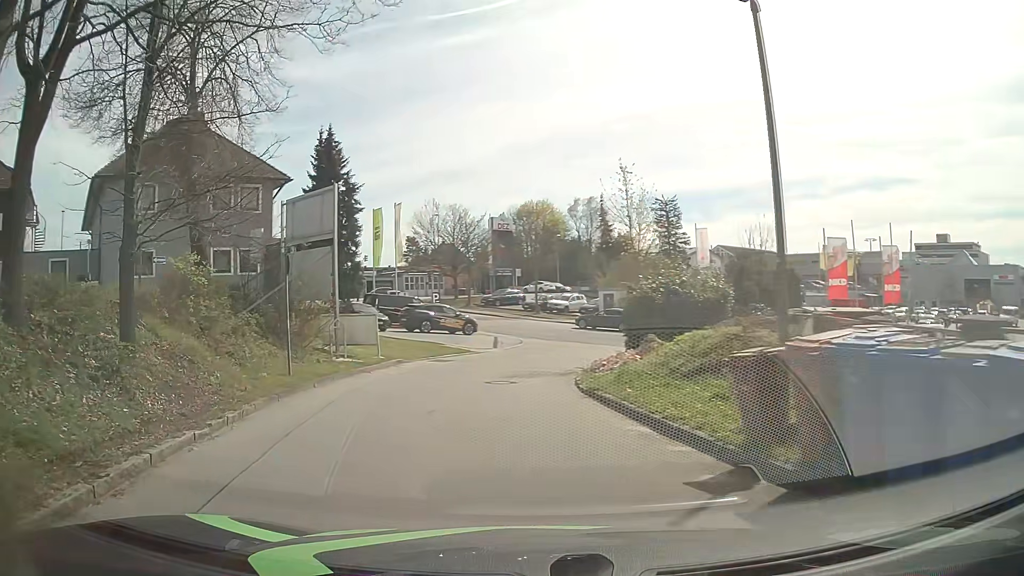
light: Day
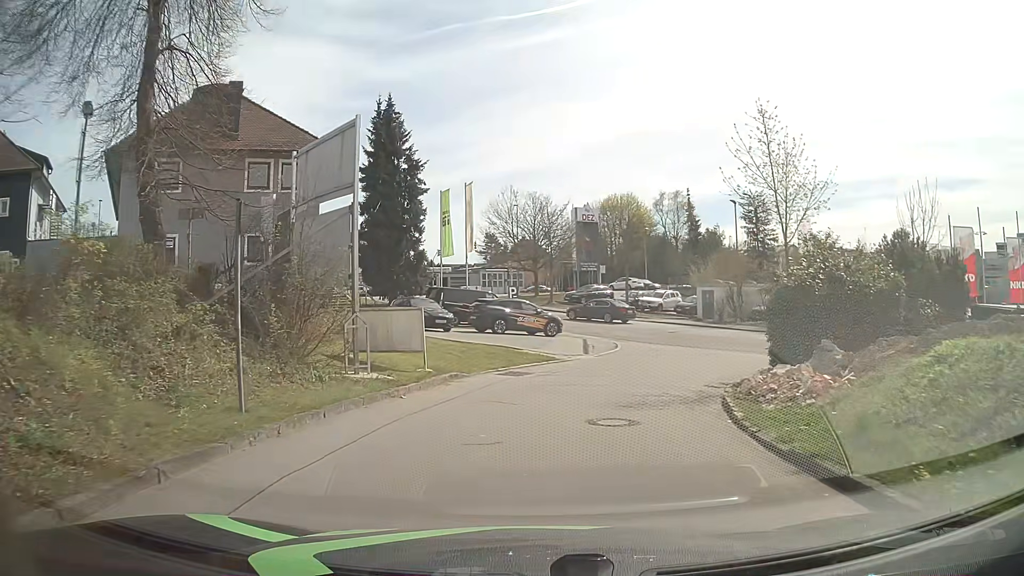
(-0.7, +6.6) m; -9°
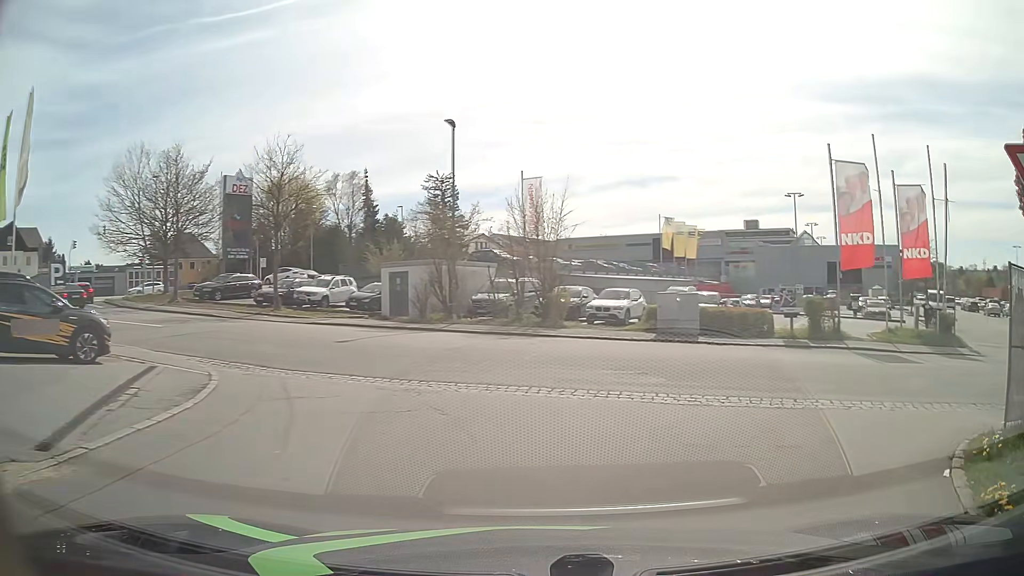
(+2.8, +17.5) m; +26°
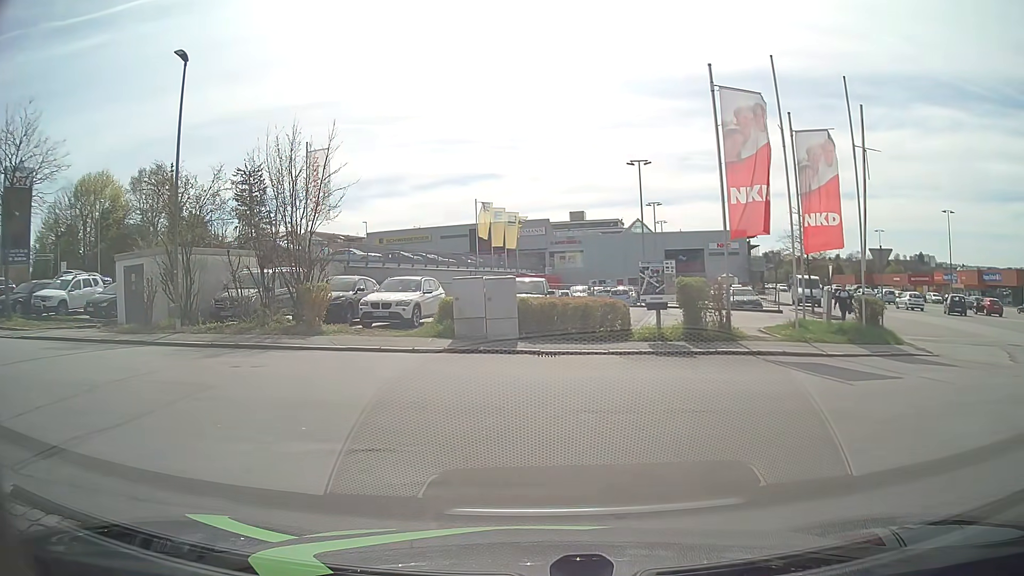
(+1.8, +7.5) m; +16°
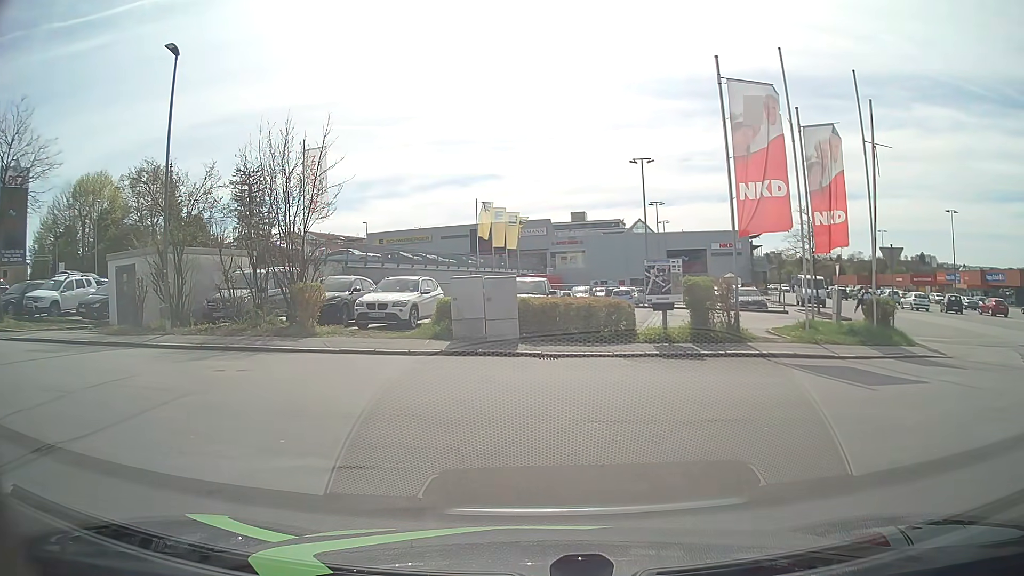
(0.0, +0.6) m; 0°
